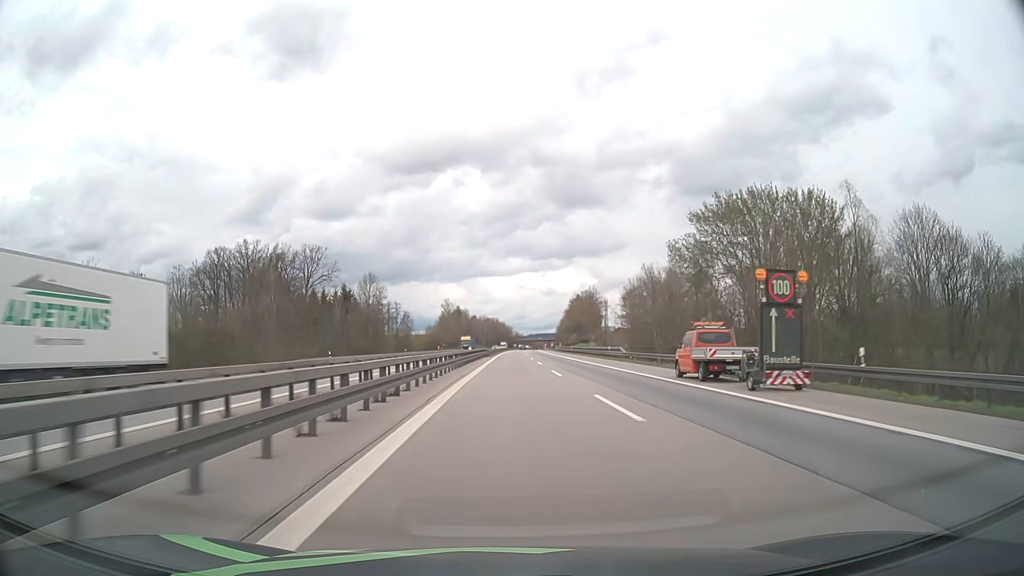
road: motorway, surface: asphalt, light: Day
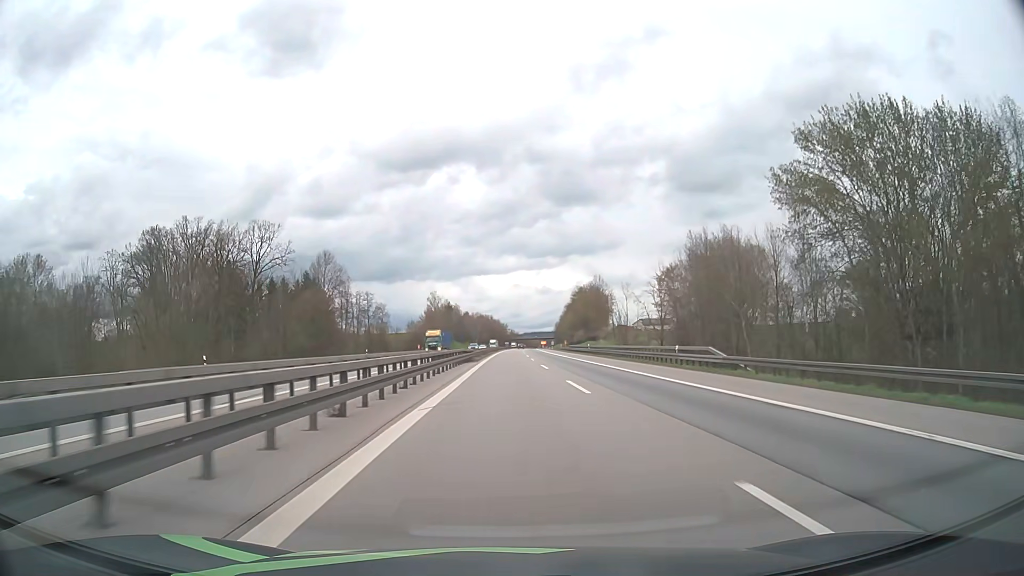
(+0.2, +29.6) m; +1°
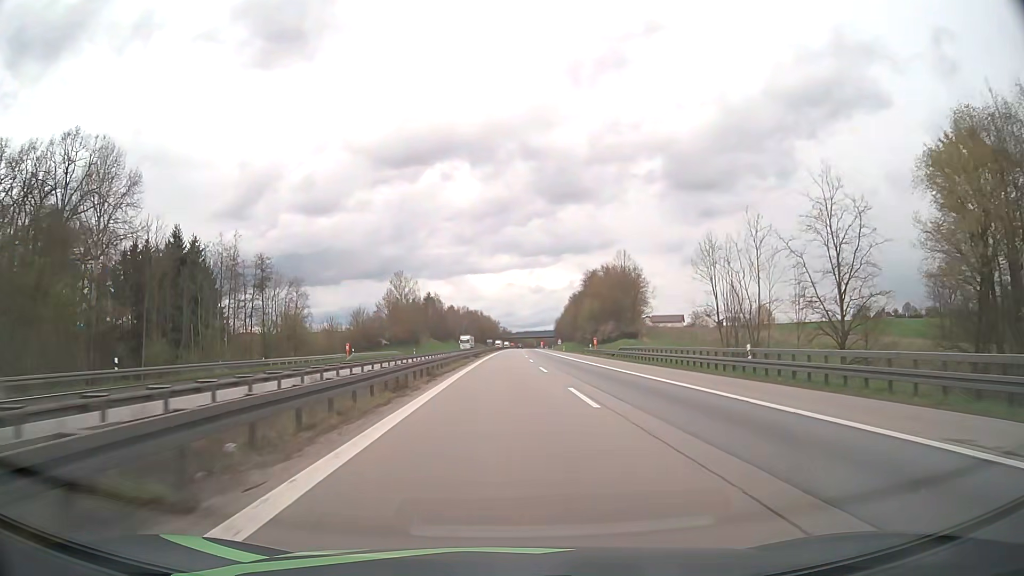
(+0.2, +58.7) m; +1°
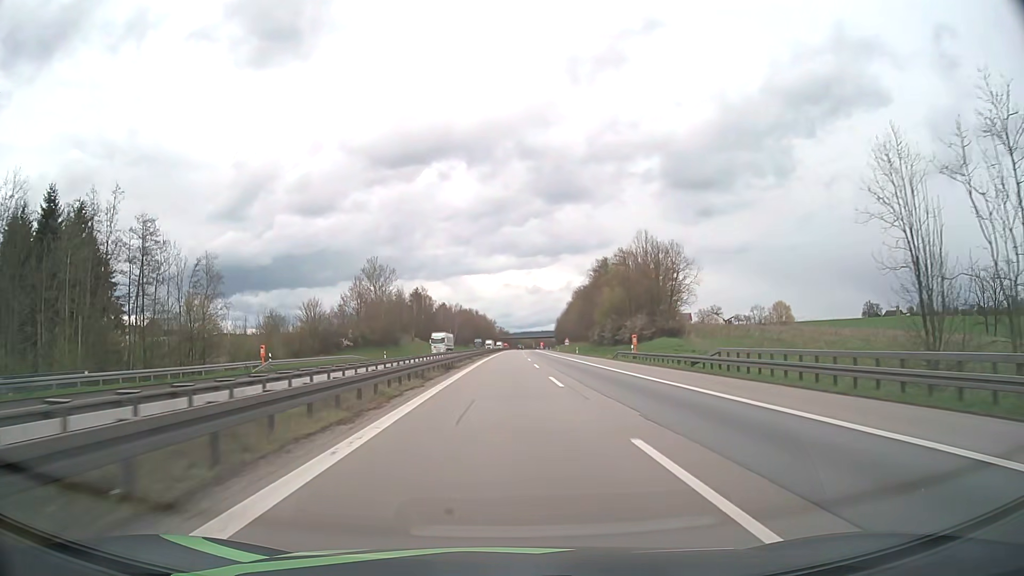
(0.0, +28.9) m; 0°
(0, +10) (0, +20) (0, +30) (0, +40) (0, +50) (0, +60) (0, +70) (0, +80) (0, +90) (+1, +100) m
